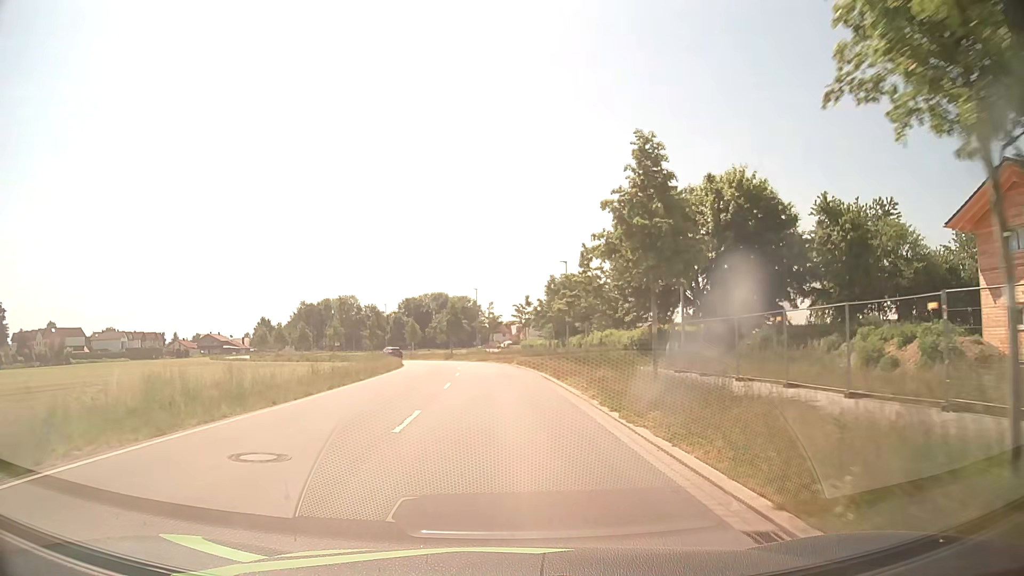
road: unclassified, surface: asphalt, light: Day
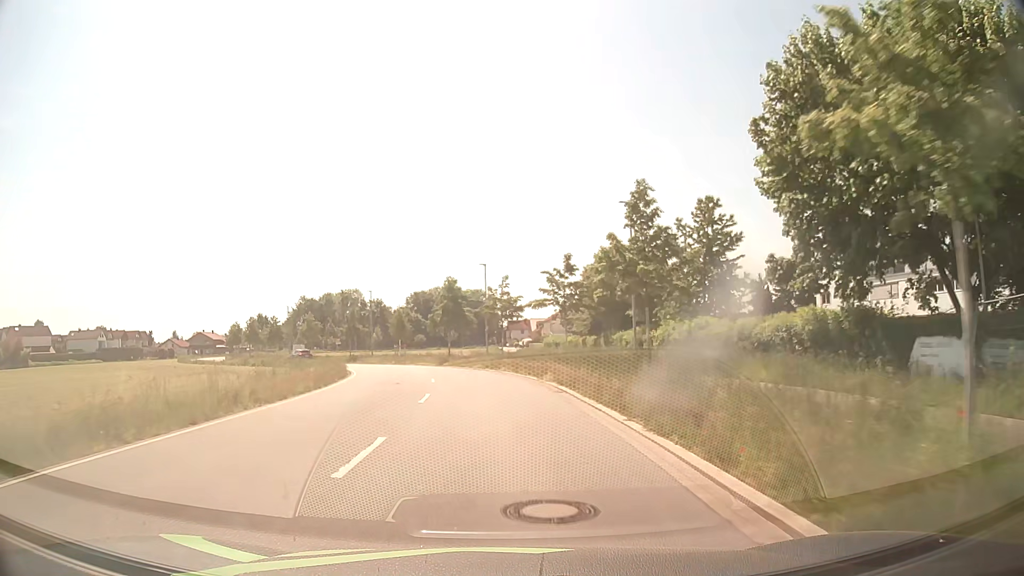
(-0.4, +23.0) m; -2°
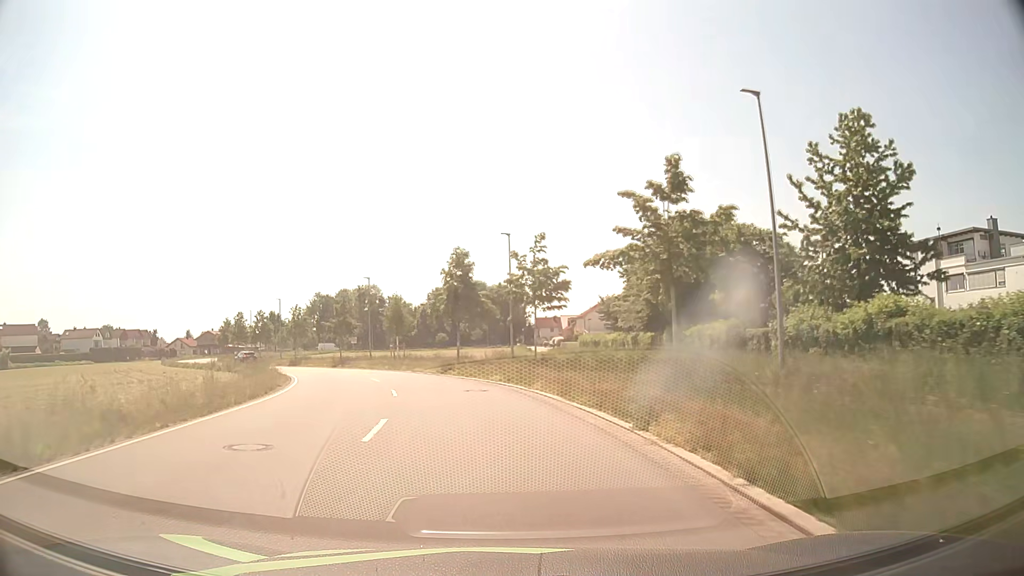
(-0.3, +15.3) m; -2°
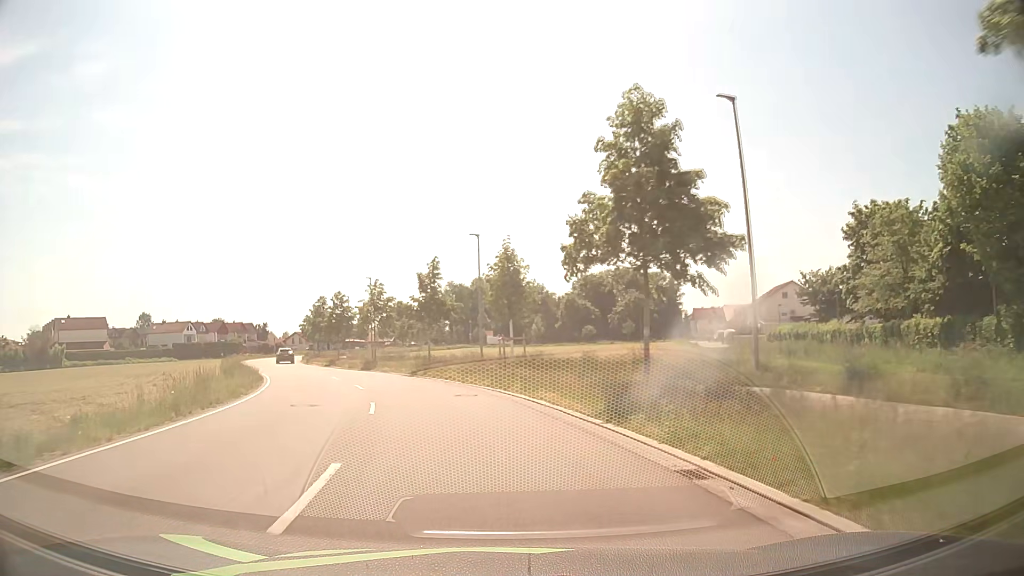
(-2.2, +22.8) m; -12°
